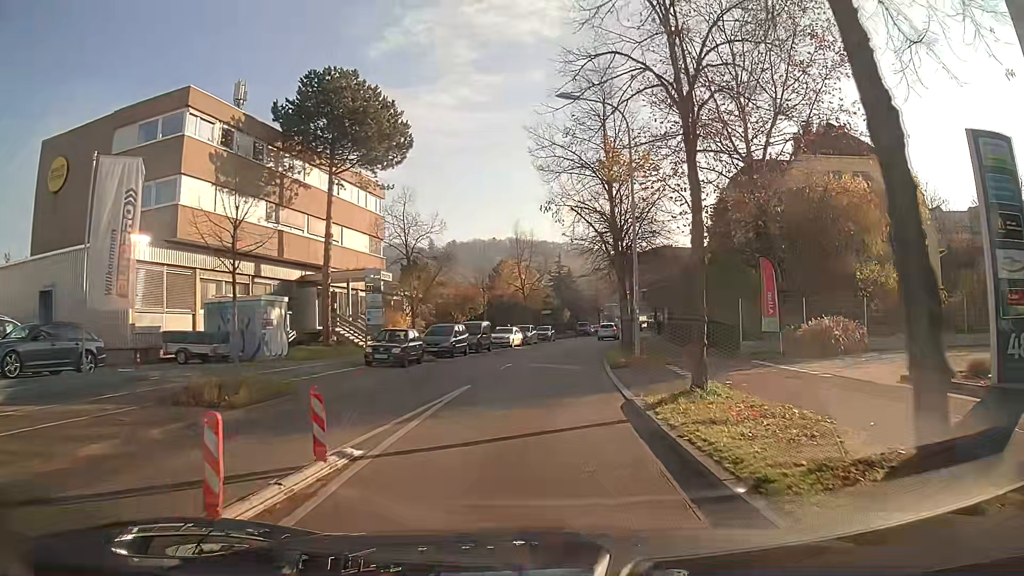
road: secondary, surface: asphalt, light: Day
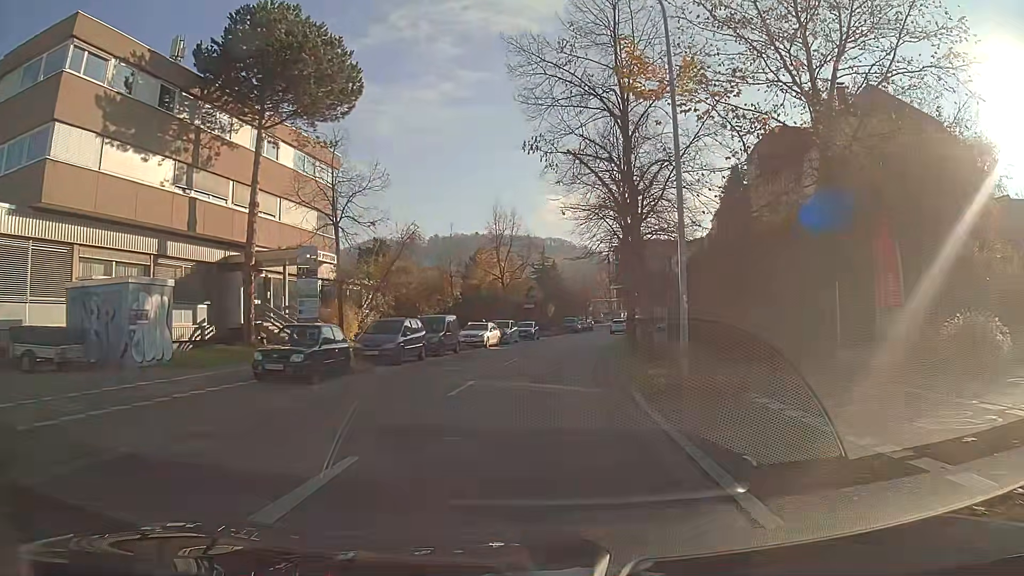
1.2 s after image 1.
(+0.2, +9.0) m; +2°
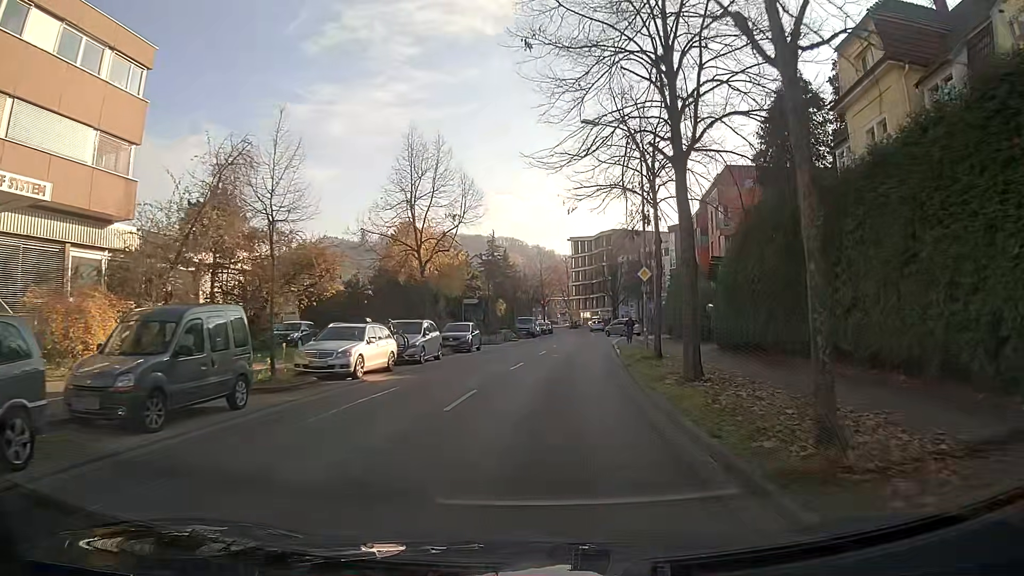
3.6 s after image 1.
(+0.8, +20.2) m; +4°
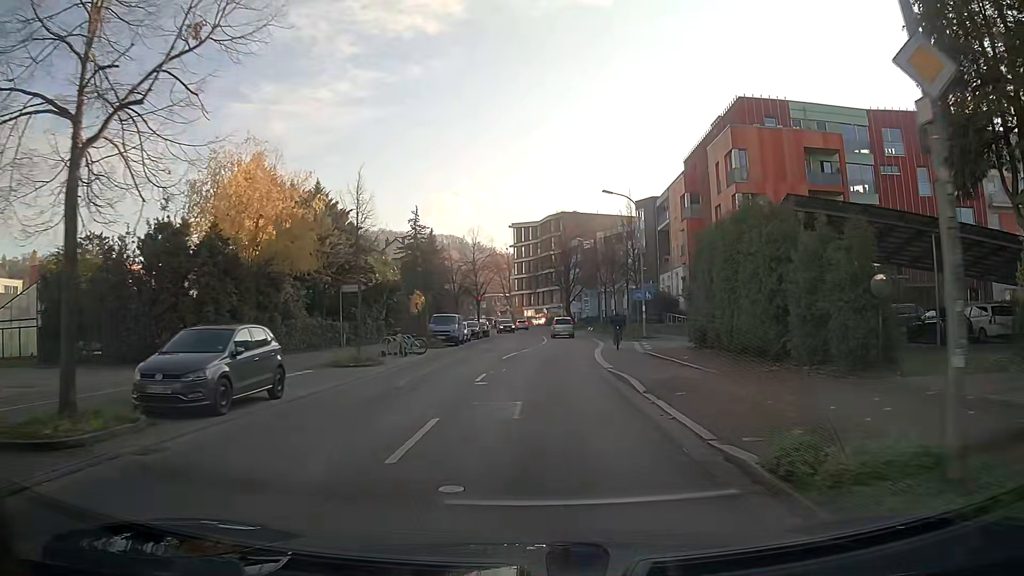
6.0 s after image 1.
(+1.0, +22.0) m; +5°
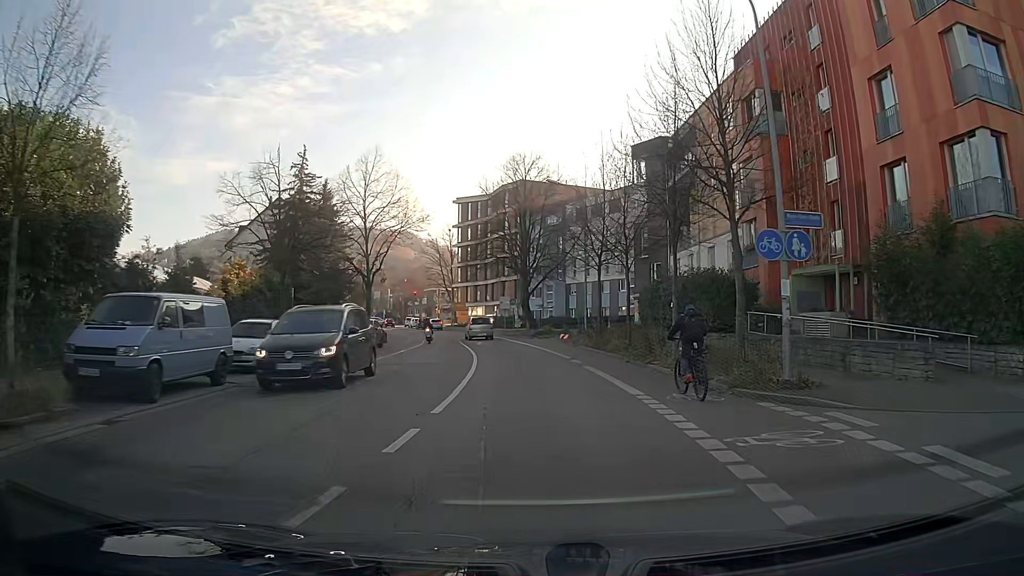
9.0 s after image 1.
(+1.2, +29.8) m; +3°
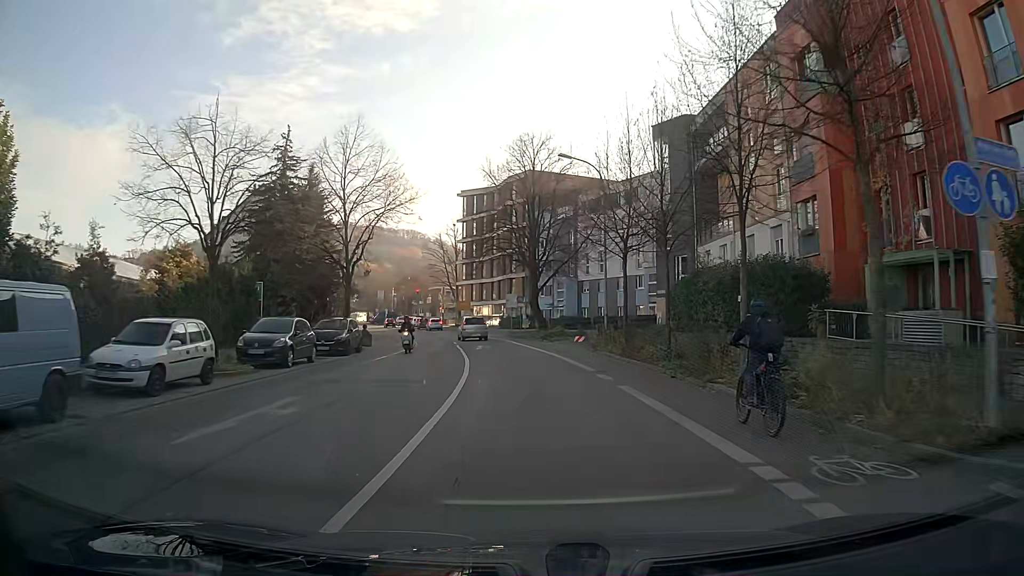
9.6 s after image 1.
(0.0, +6.2) m; -1°
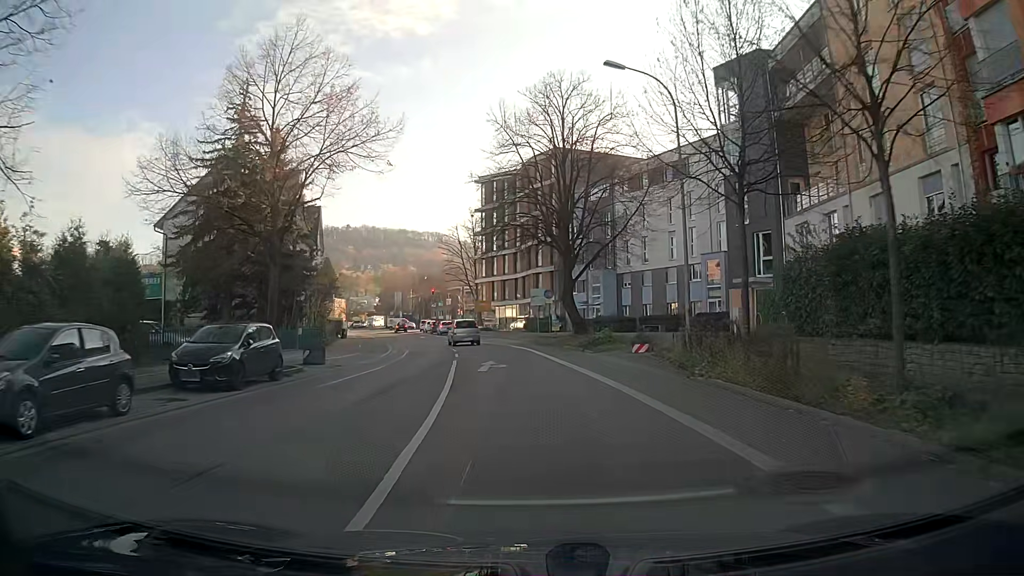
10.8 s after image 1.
(-0.3, +12.5) m; -3°
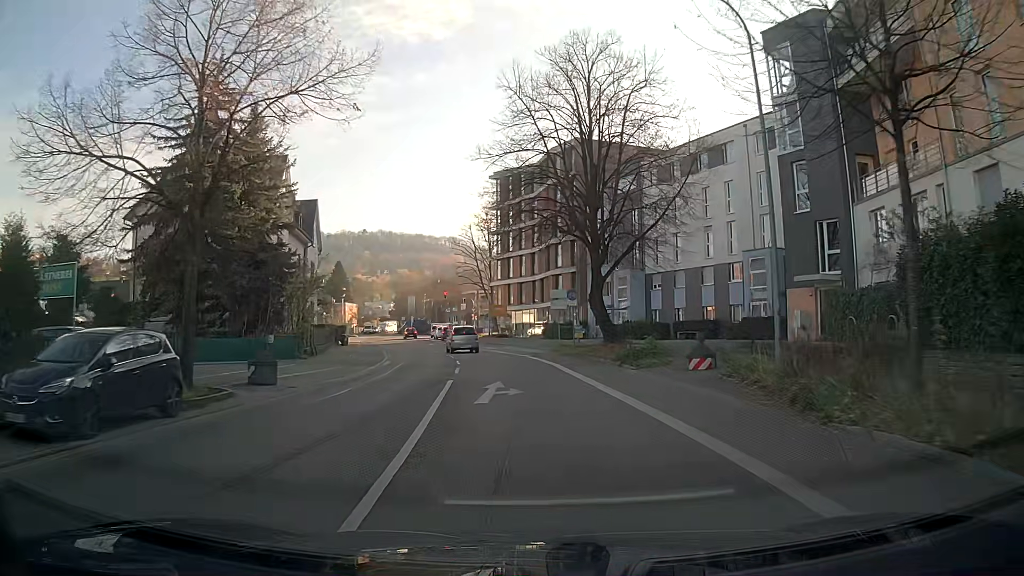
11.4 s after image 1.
(-0.1, +6.3) m; -2°
